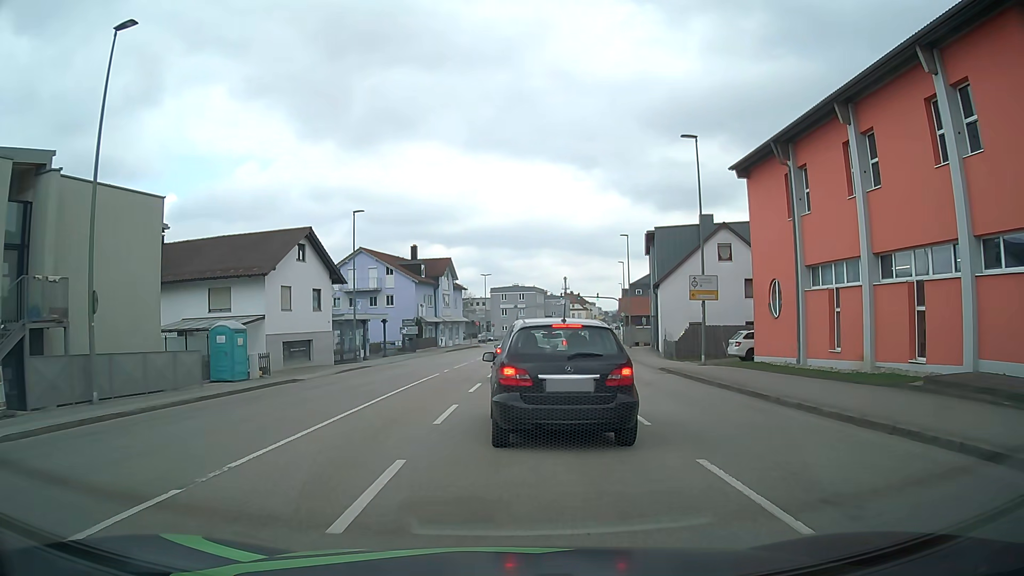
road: tertiary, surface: asphalt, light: Day
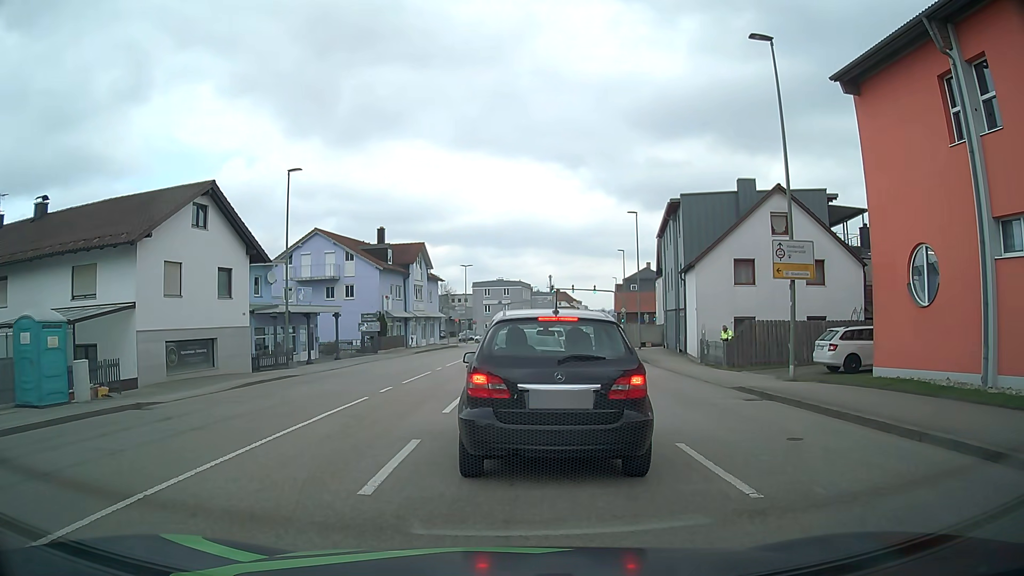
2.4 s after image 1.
(+0.1, +10.4) m; +2°
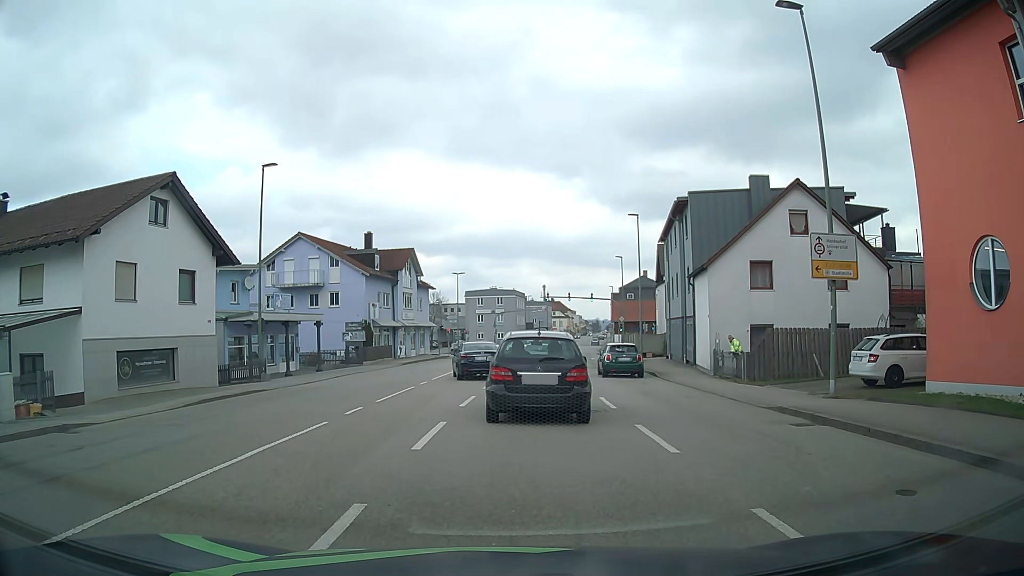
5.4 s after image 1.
(0.0, +3.0) m; 0°
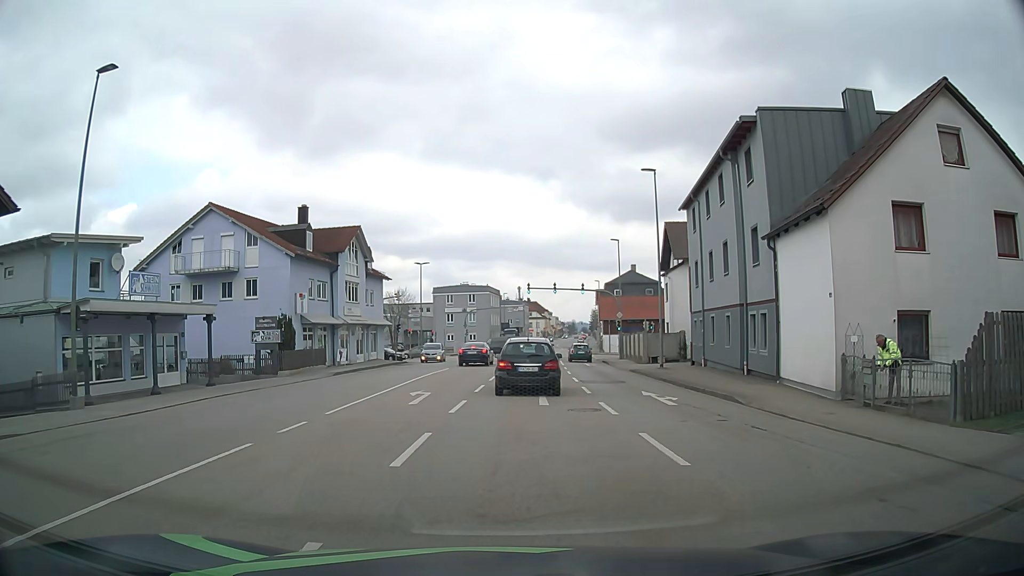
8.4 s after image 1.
(+0.2, +13.9) m; +2°
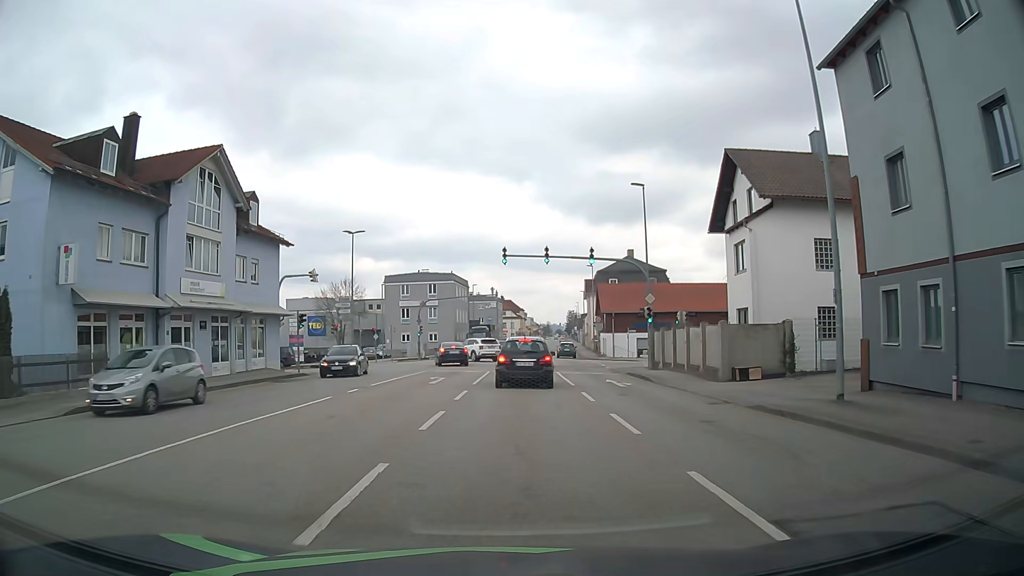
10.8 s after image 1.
(+0.4, +22.0) m; +2°
(0, +10) (0, +20) (+1, +30) (+1, +40) (-1, +50) (-7, +57) (-17, +59) (-27, +59) (-37, +59) (-47, +59) m
